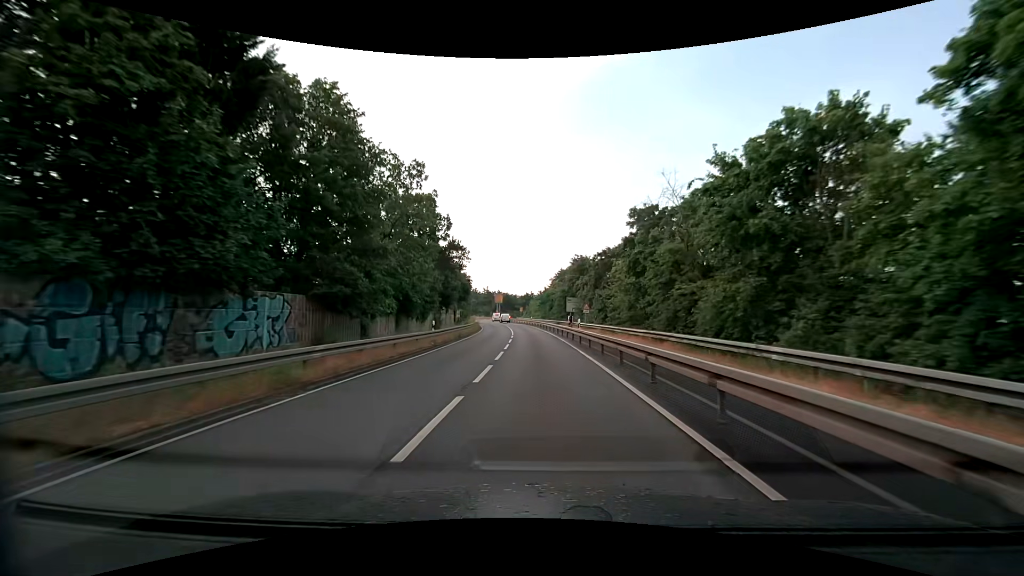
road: tertiary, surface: asphalt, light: Day
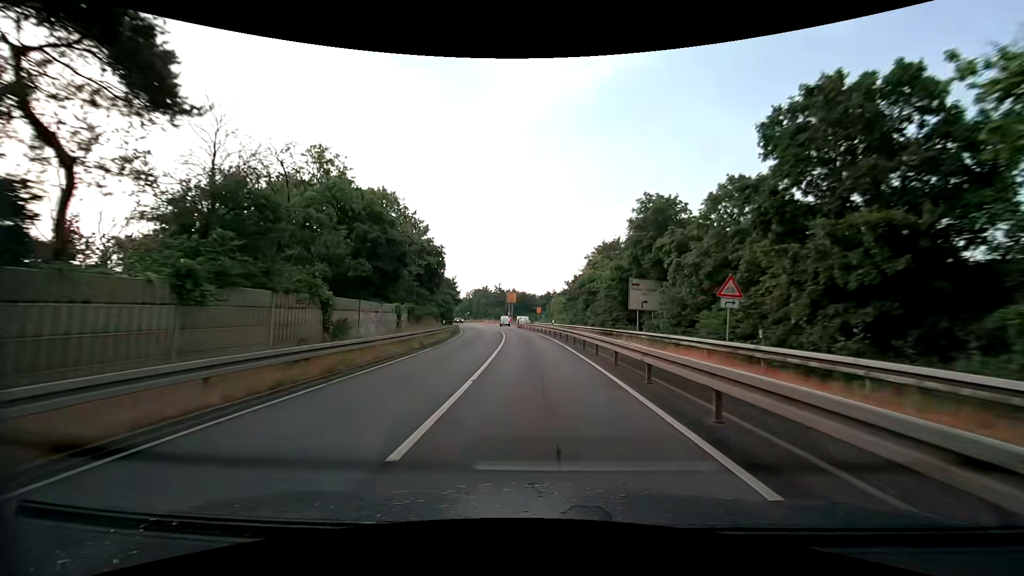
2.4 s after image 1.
(-0.6, +36.0) m; -2°
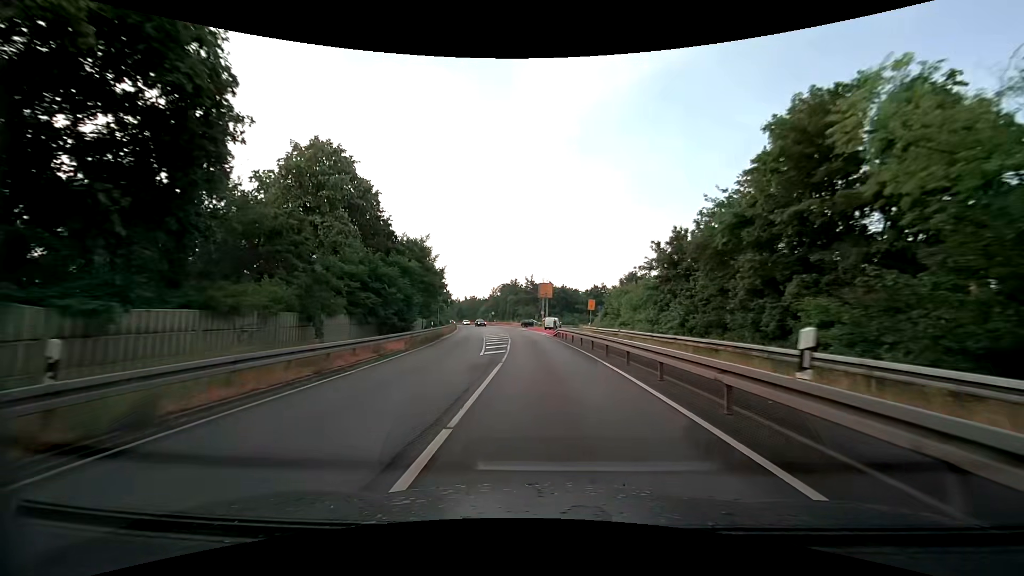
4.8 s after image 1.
(-1.4, +35.2) m; -4°
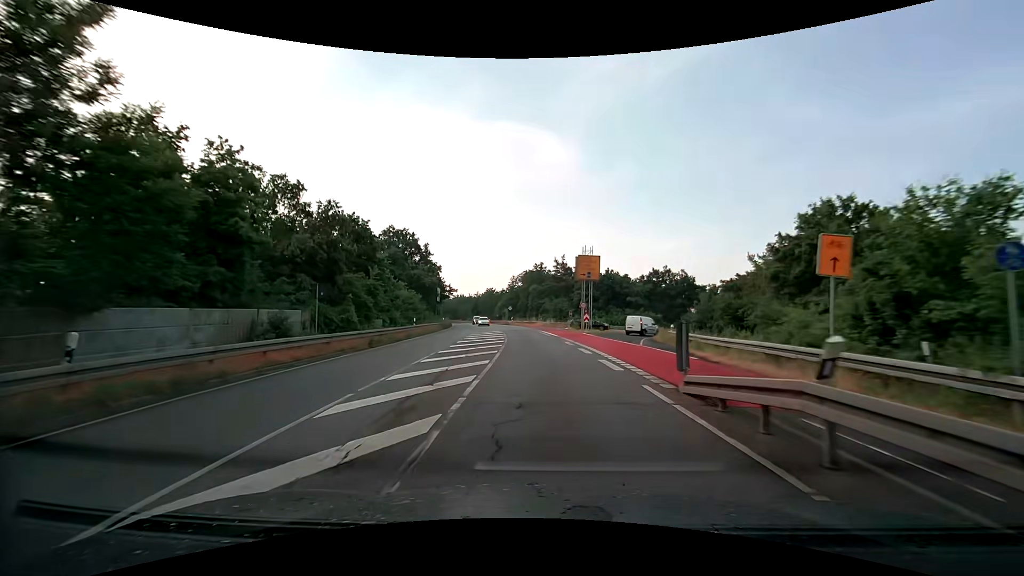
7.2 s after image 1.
(-1.1, +34.5) m; -4°
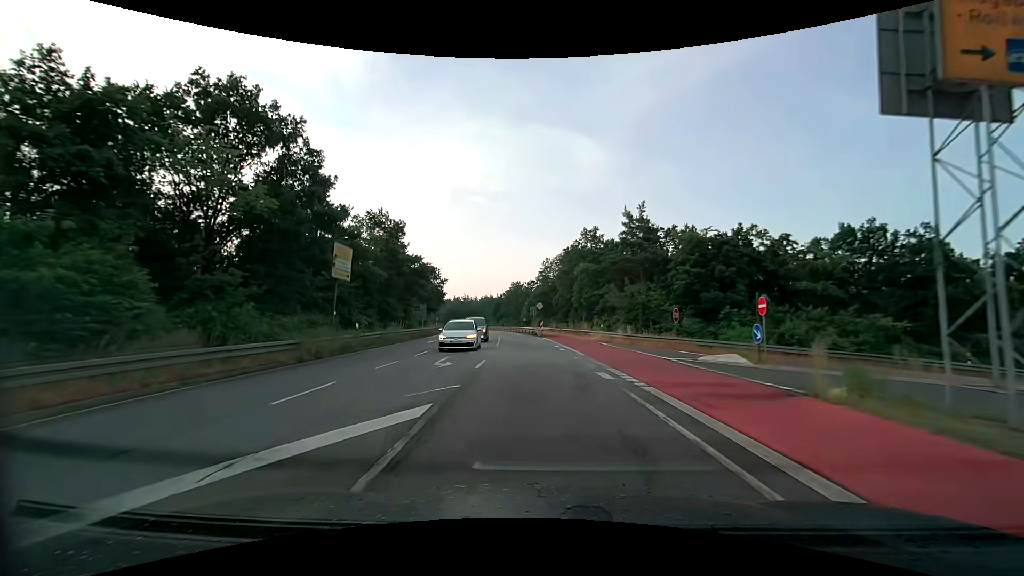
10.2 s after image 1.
(-1.5, +42.3) m; -4°
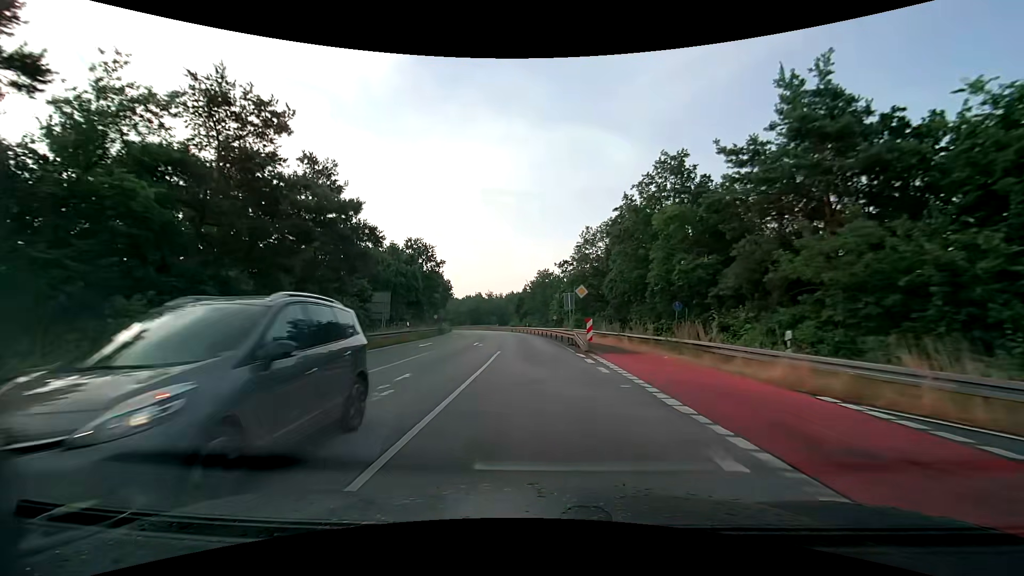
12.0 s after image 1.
(-0.7, +25.1) m; -4°
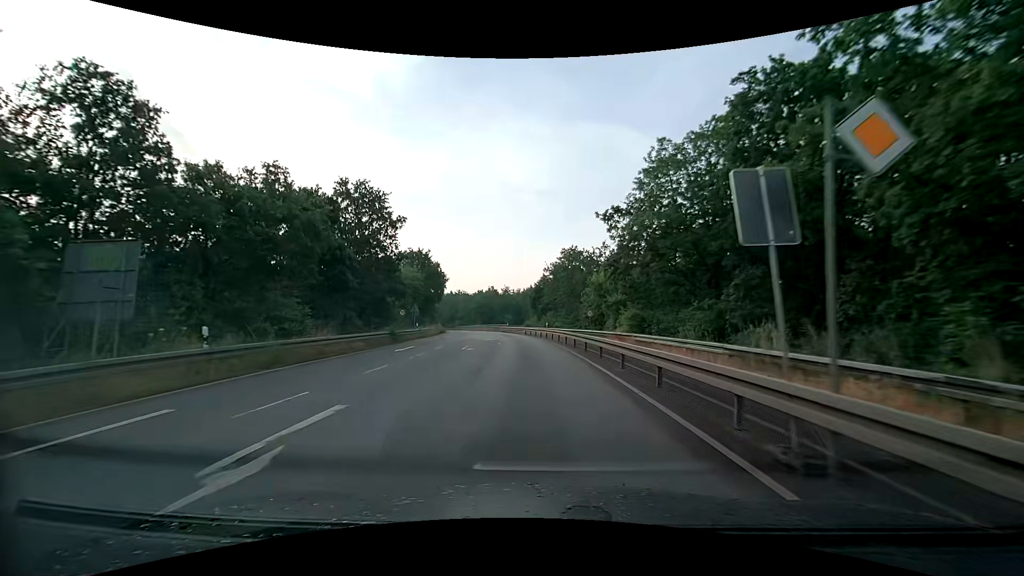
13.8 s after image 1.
(-0.4, +25.0) m; -2°
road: secondary
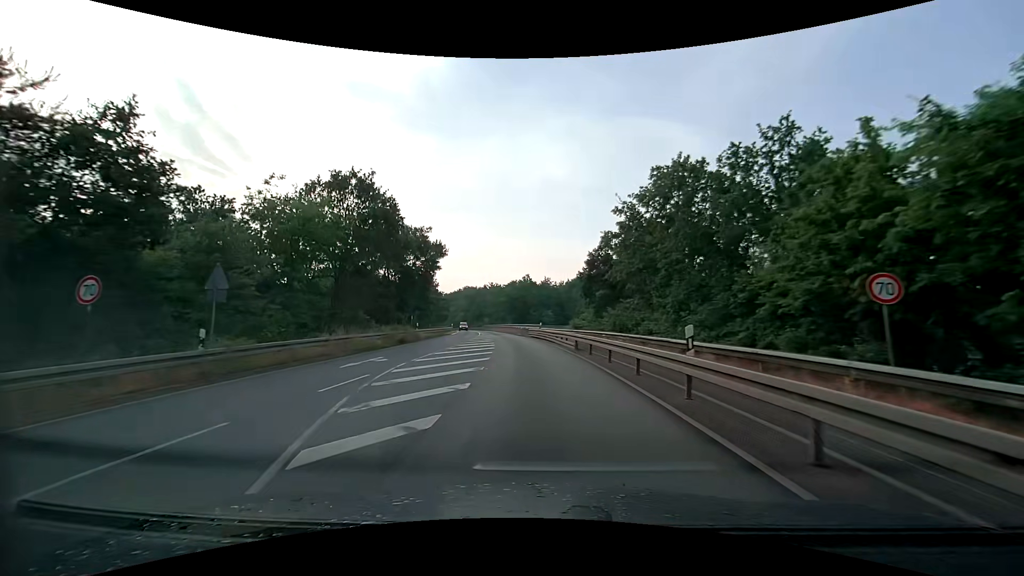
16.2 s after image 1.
(-1.4, +33.3) m; -5°
(0, +10) (-1, +20) (-2, +30) (-3, +40) (-4, +50) (-6, +60) (-7, +70) (-9, +79) (-11, +89) (-13, +99) m
